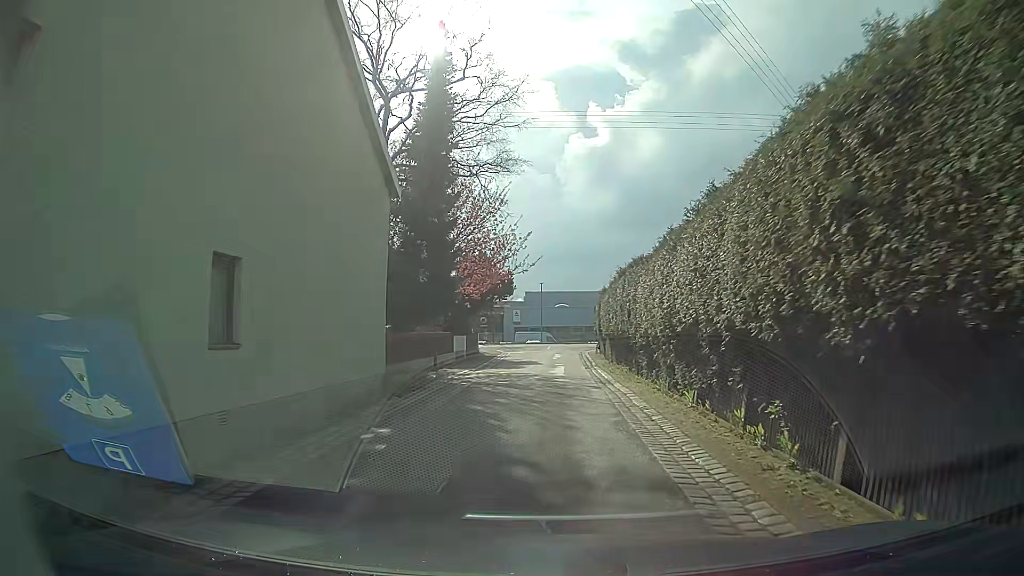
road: residential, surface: asphalt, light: Day
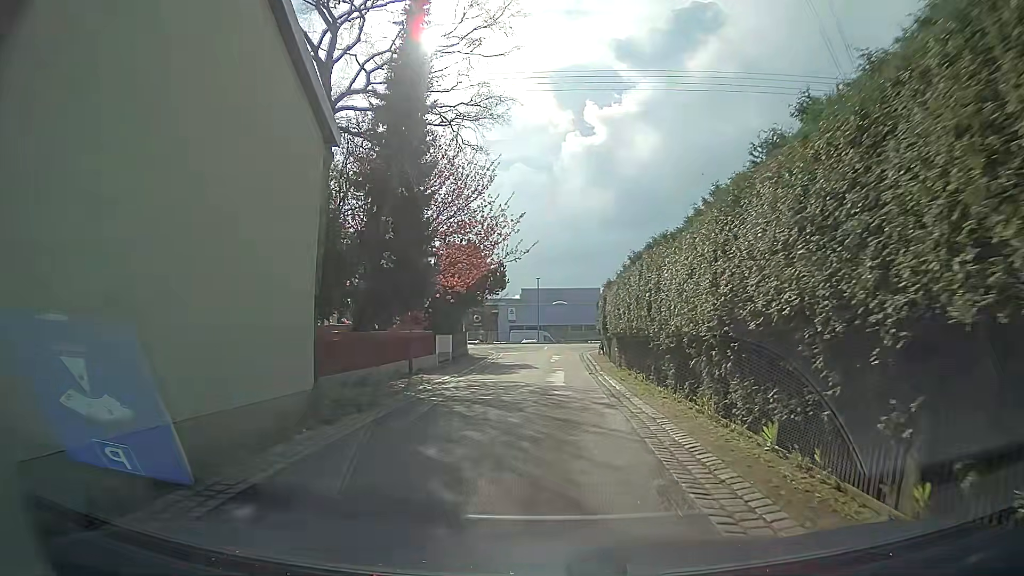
(0.0, +4.5) m; 0°
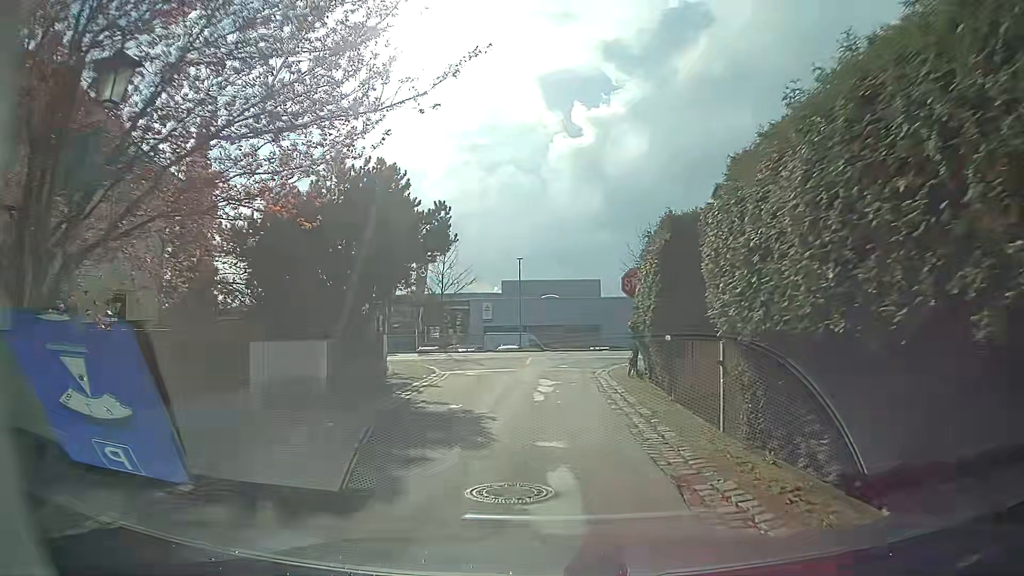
(+0.1, +17.9) m; +1°
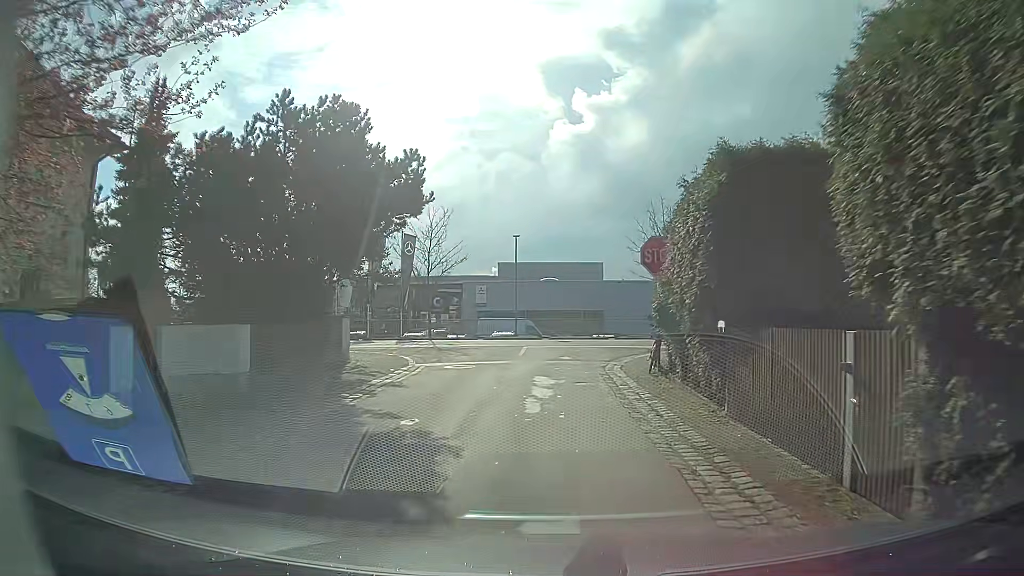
(0.0, +4.2) m; 0°
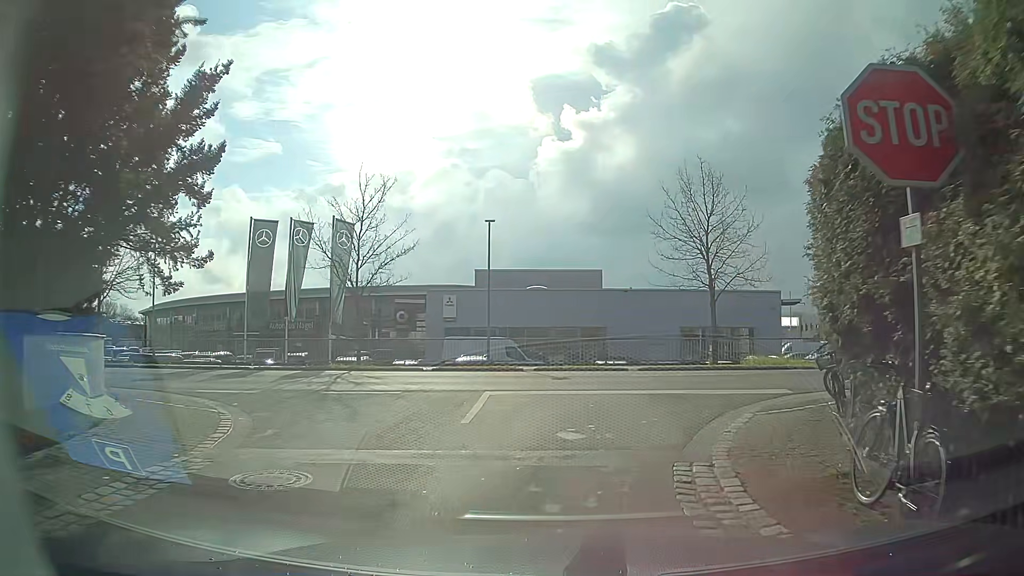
(0.0, +11.5) m; +1°
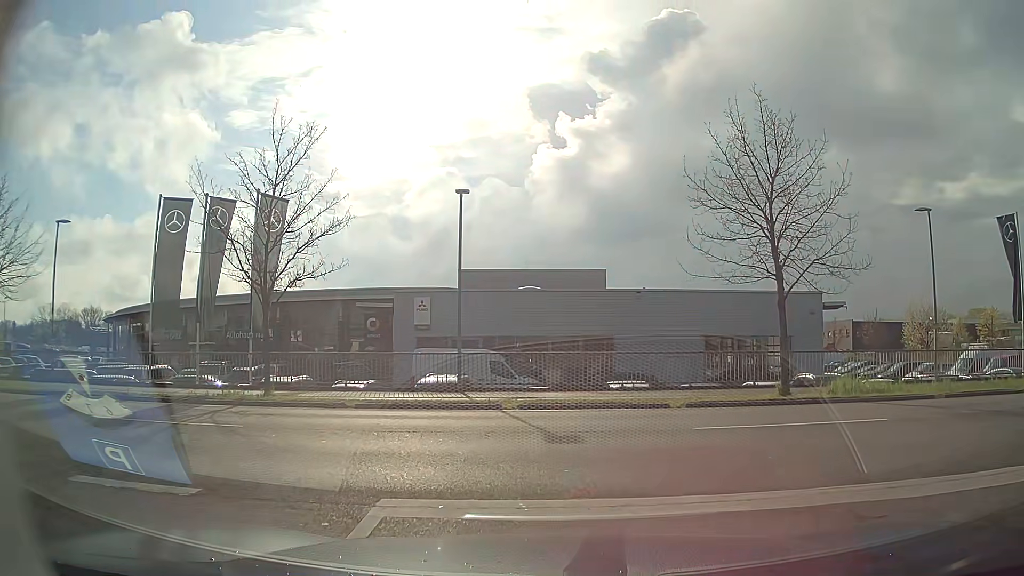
(+0.1, +7.3) m; 0°
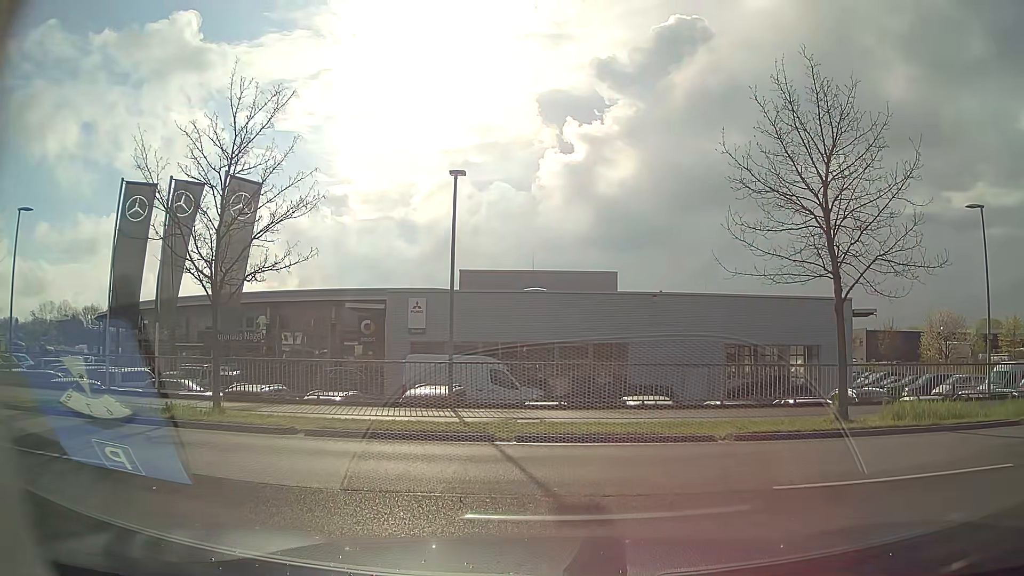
(0.0, +2.8) m; -1°
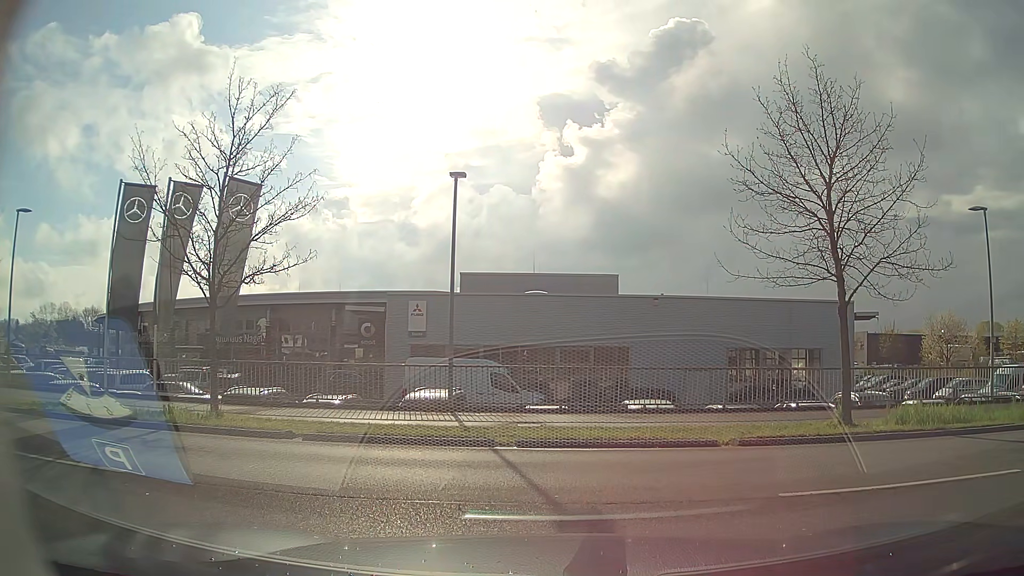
(0.0, +0.2) m; 0°
